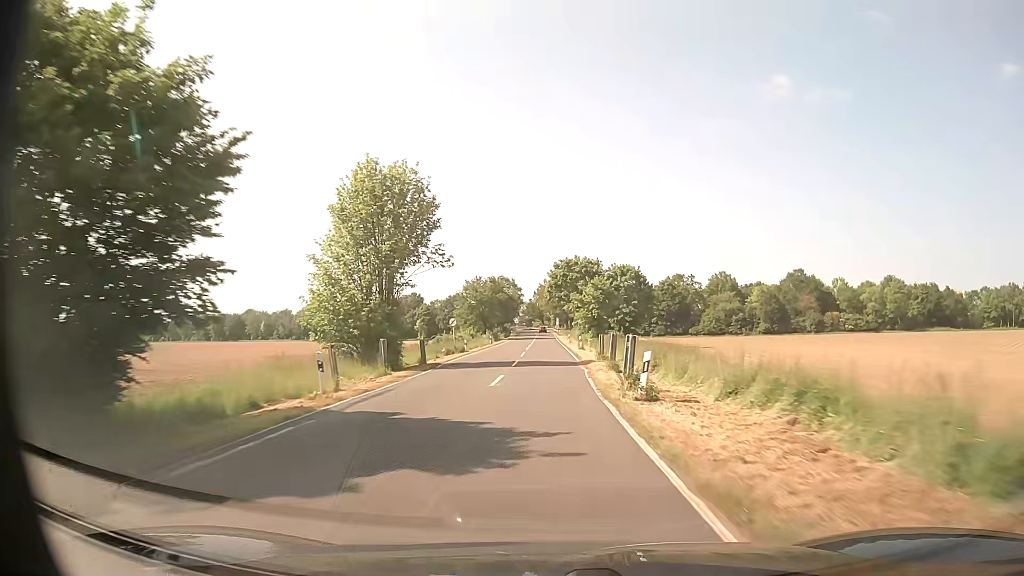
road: secondary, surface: asphalt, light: Day
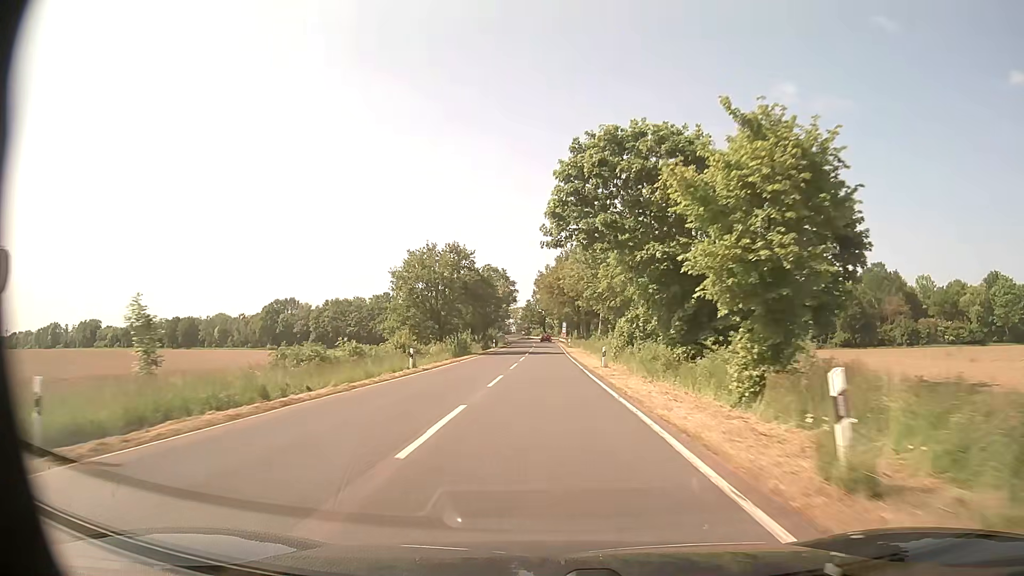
(-0.2, +46.7) m; 0°
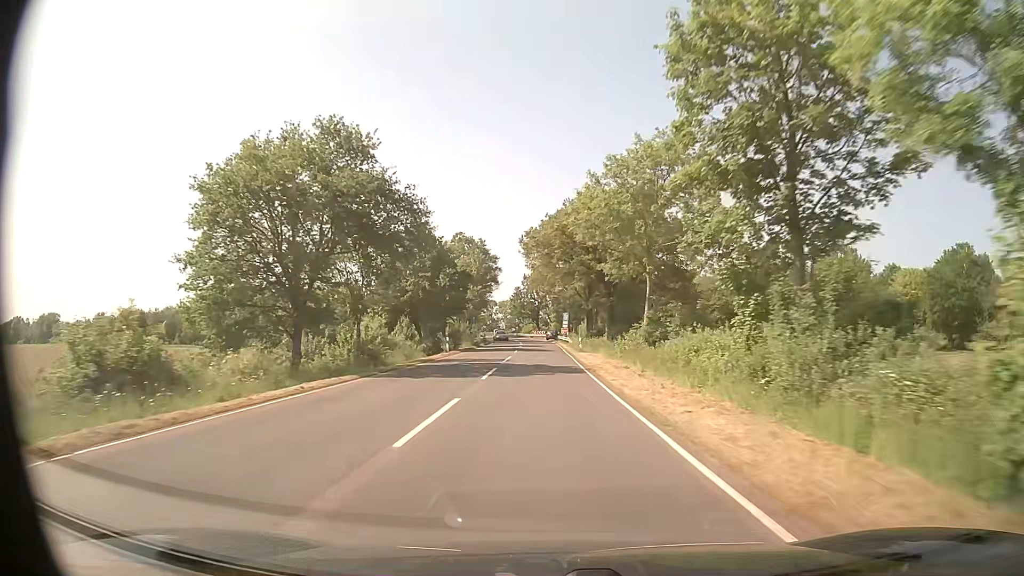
(0.0, +35.5) m; +1°
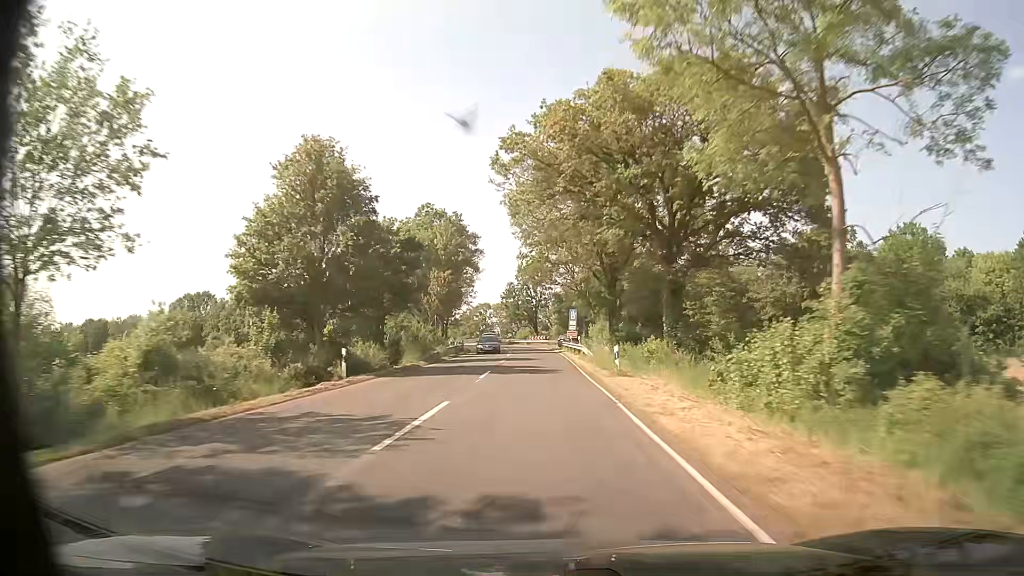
(-0.1, +24.2) m; 0°
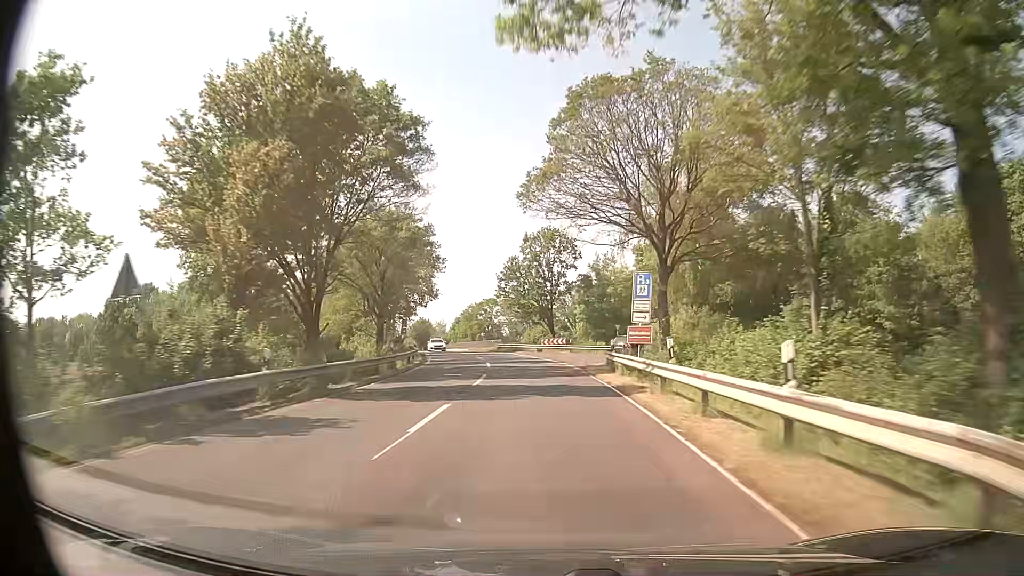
(-0.4, +36.4) m; -2°
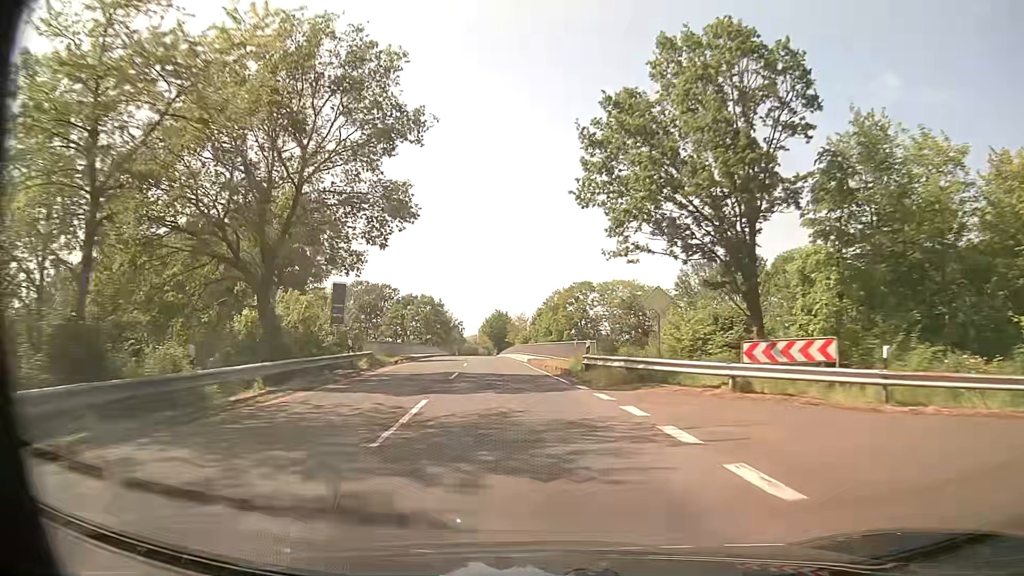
(-2.6, +47.8) m; -8°
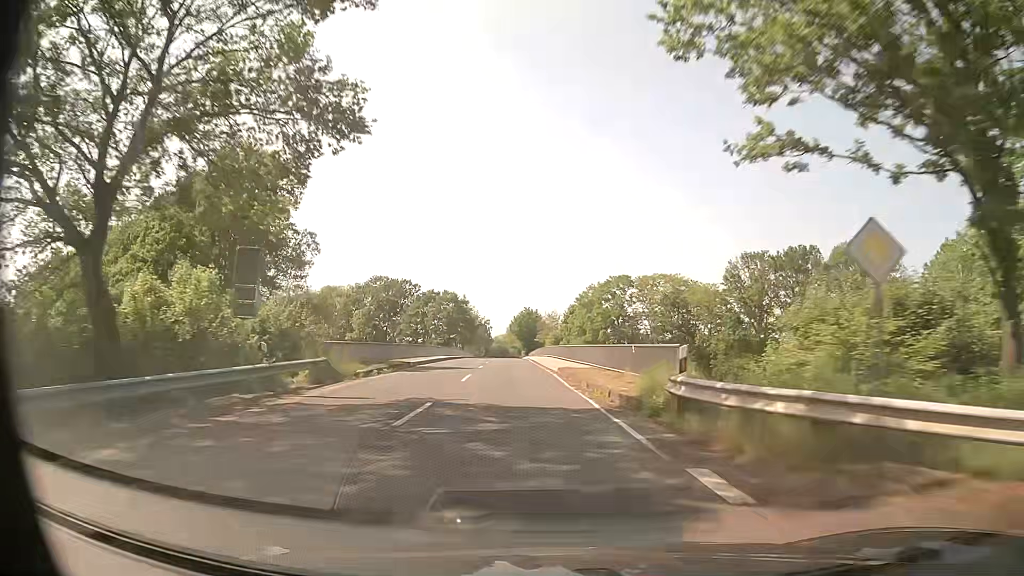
(-0.3, +11.9) m; -3°
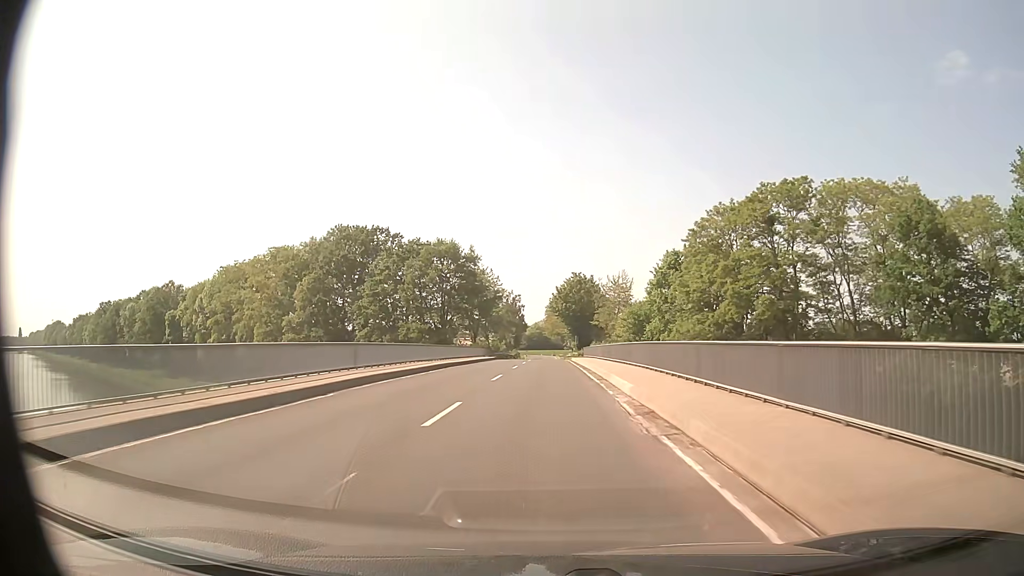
(-3.2, +60.5) m; -4°
(0, +10) (0, +20) (0, +30) (0, +40) (0, +50) (0, +60) (0, +70) (0, +80) (0, +90) (0, +100) m
